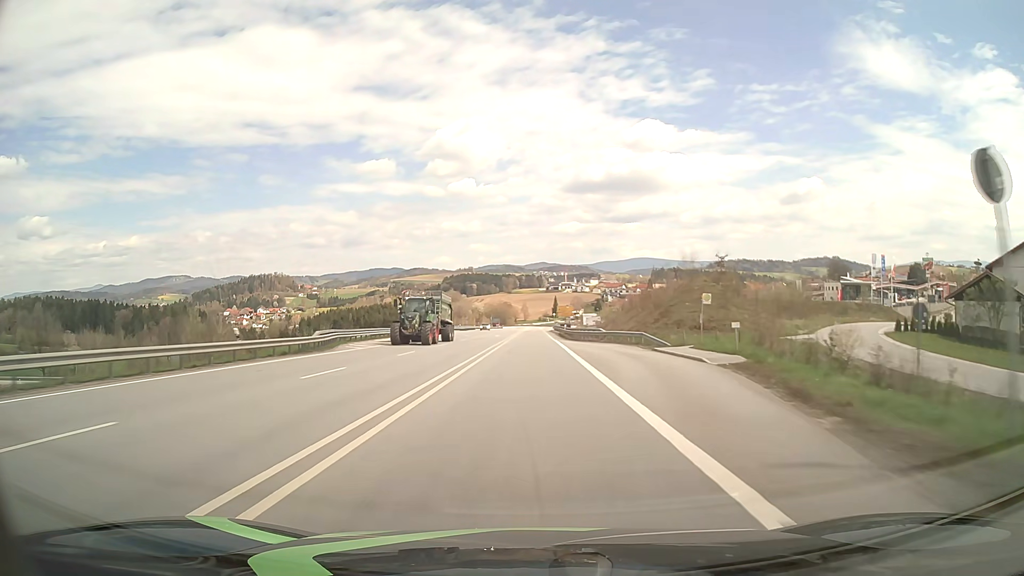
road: primary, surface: asphalt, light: Day
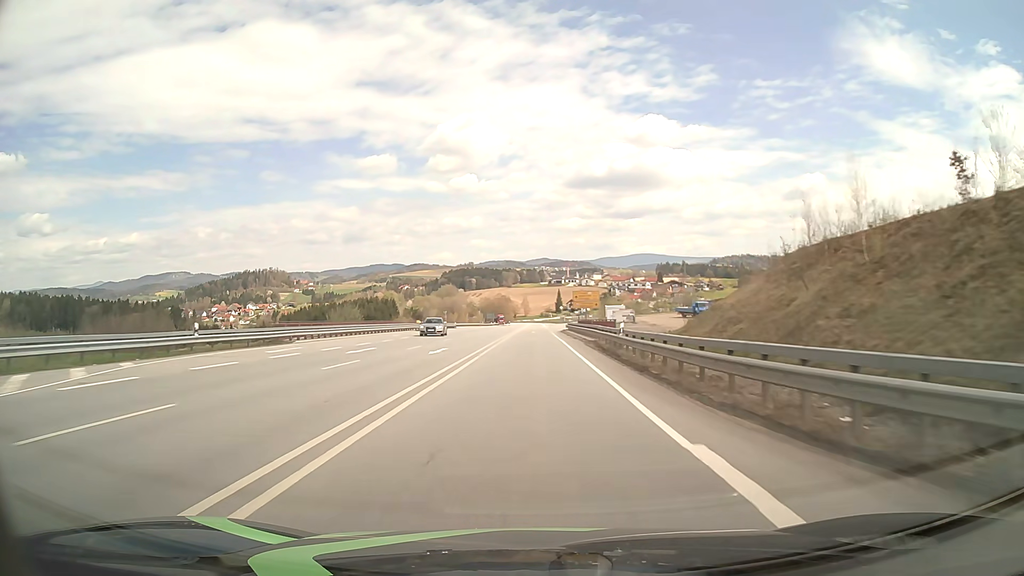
(0.0, +46.2) m; 0°
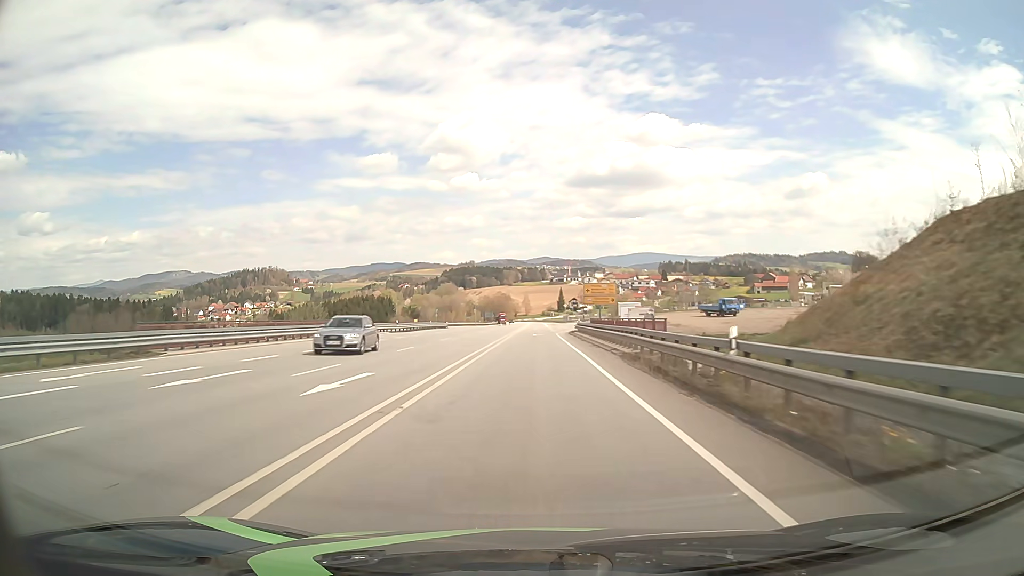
(0.0, +14.5) m; 0°
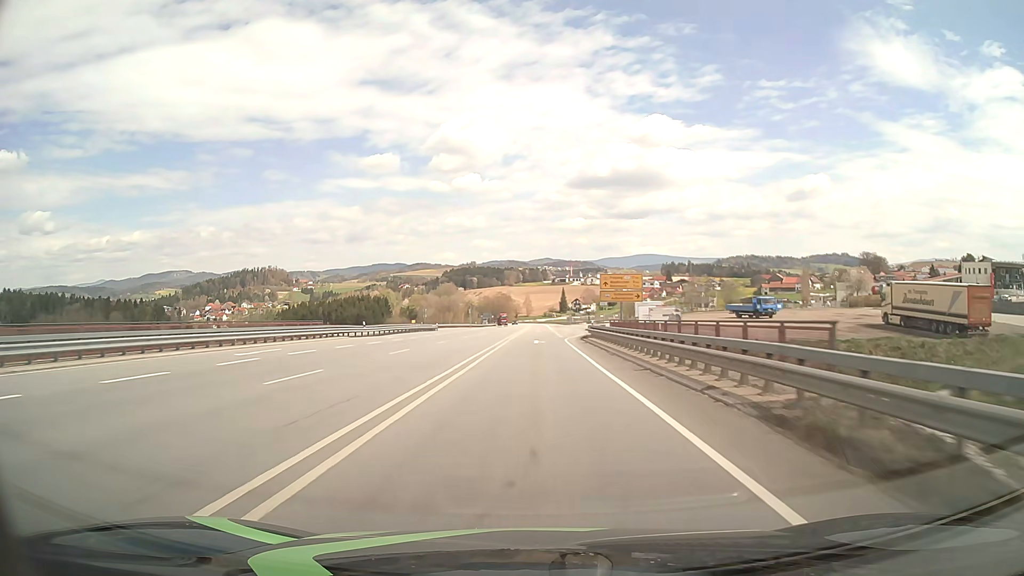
(0.0, +13.9) m; 0°
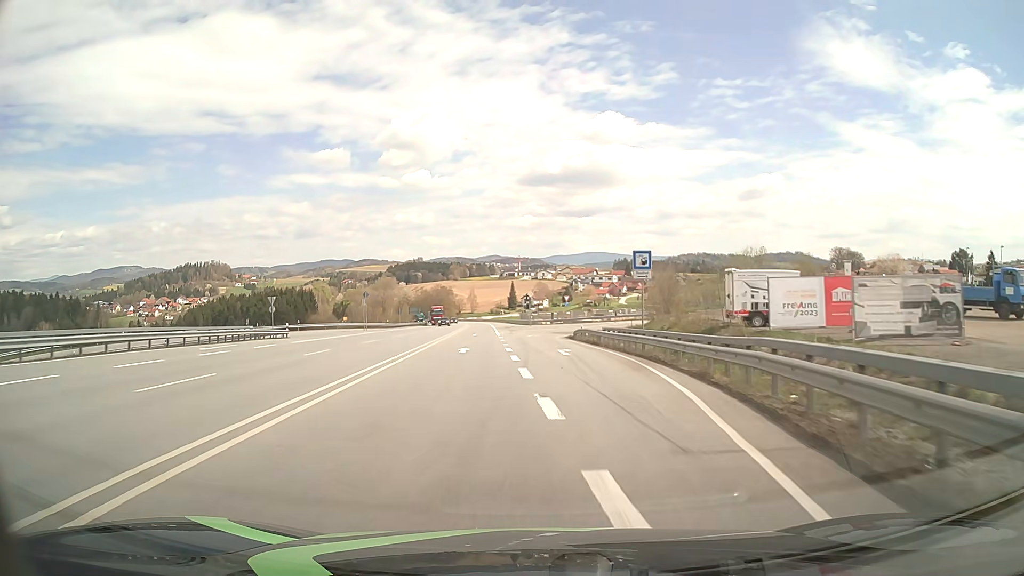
(+1.0, +49.5) m; +4°
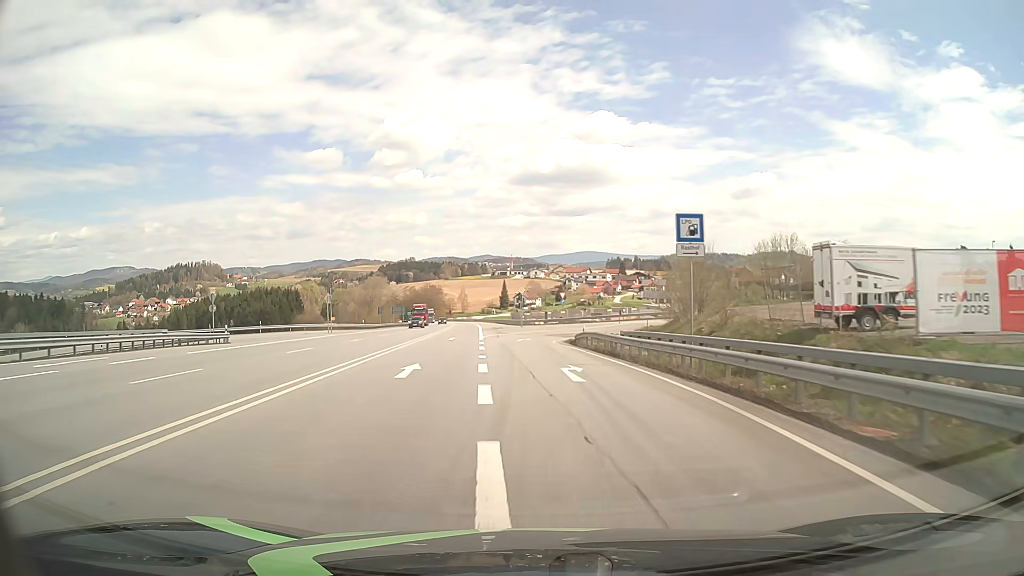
(+0.1, +10.4) m; +1°
